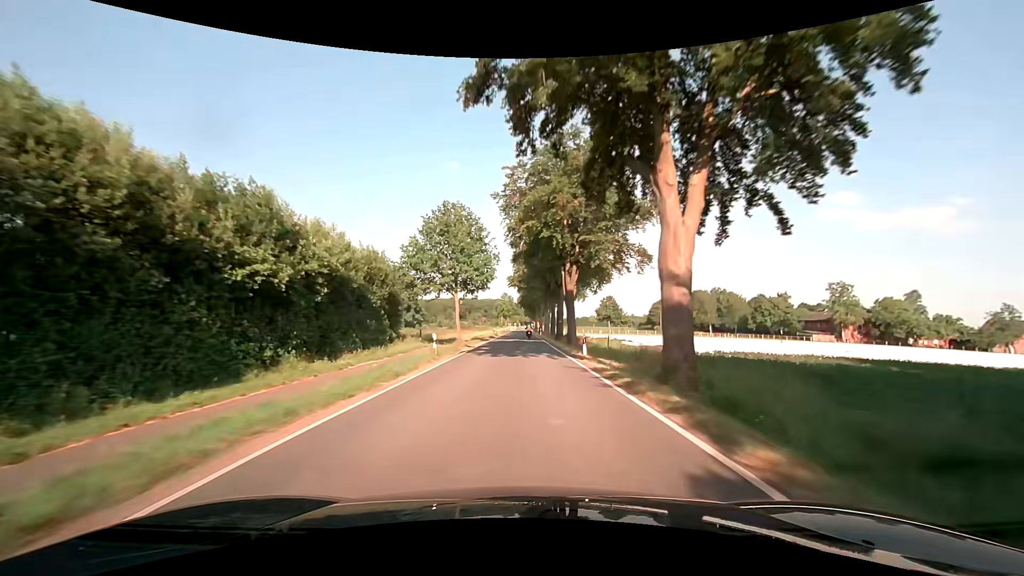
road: secondary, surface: asphalt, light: Day
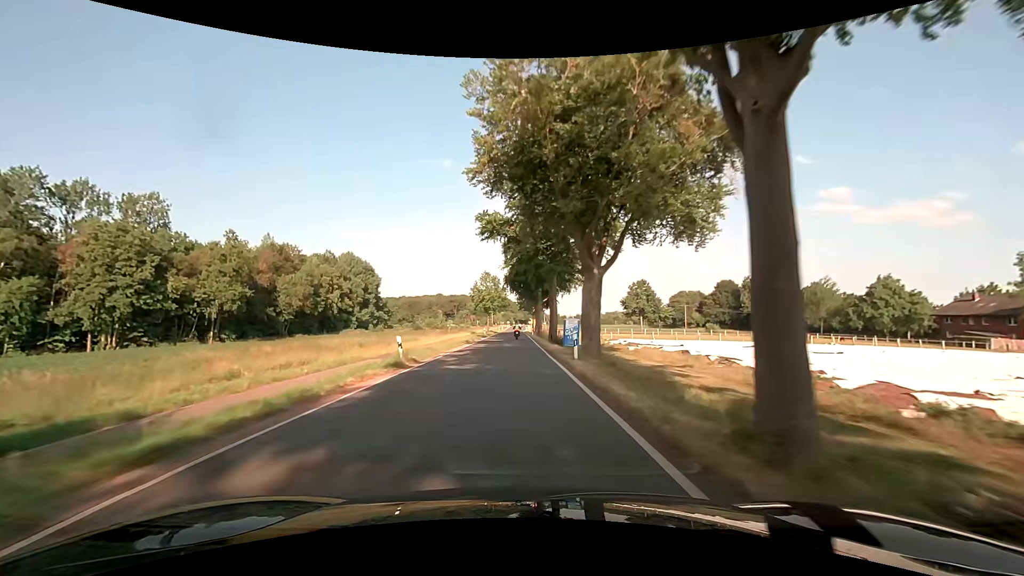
(+0.4, +53.8) m; 0°
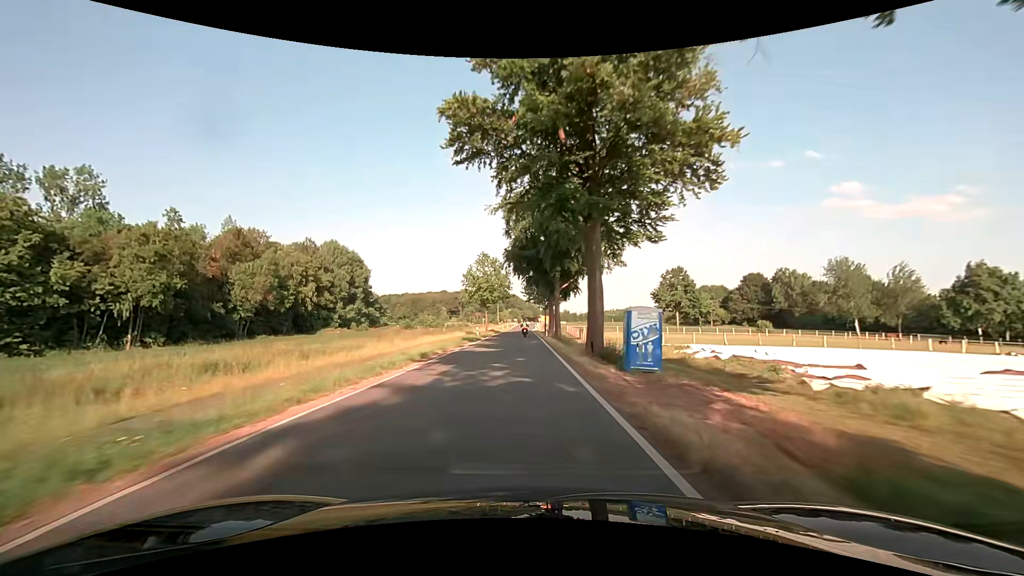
(-0.1, +21.6) m; -1°
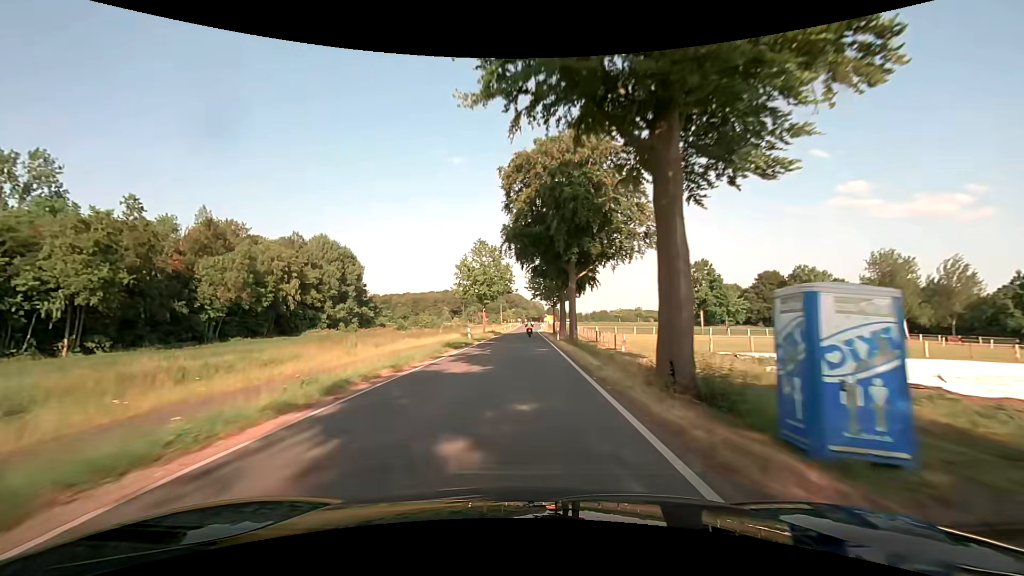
(-0.1, +10.8) m; 0°
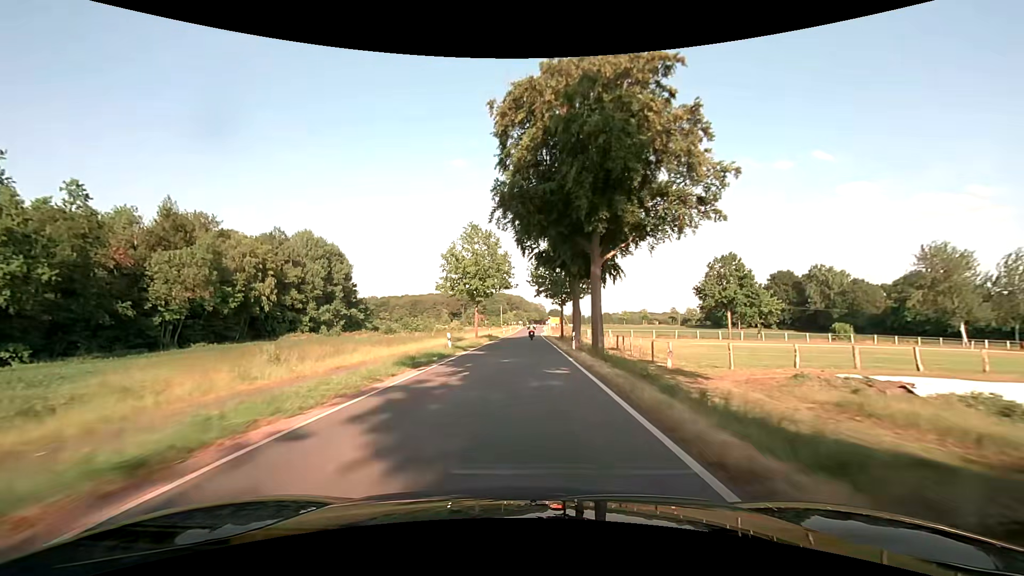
(0.0, +10.8) m; 0°
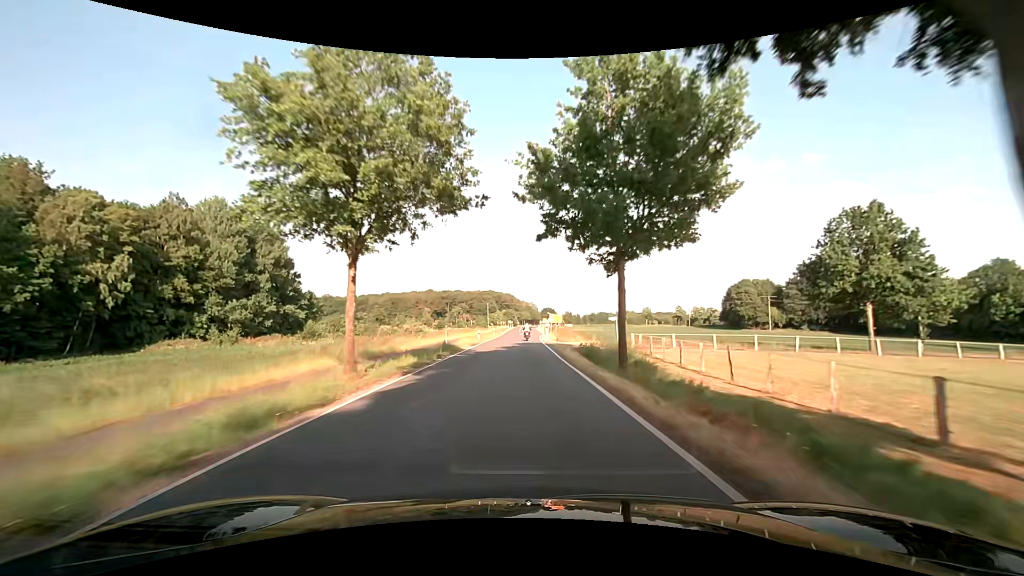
(+0.4, +32.5) m; +1°
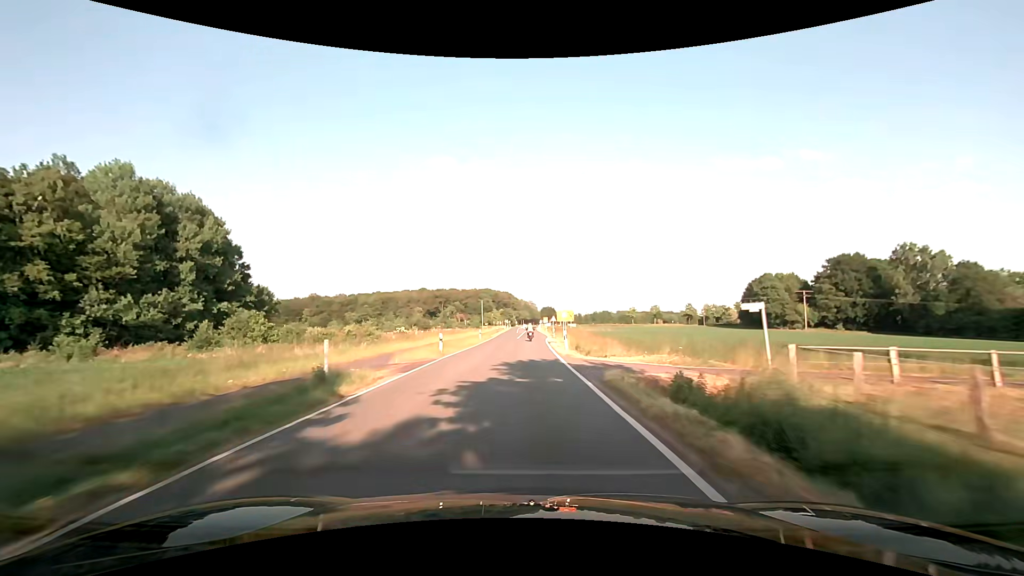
(0.0, +21.7) m; 0°
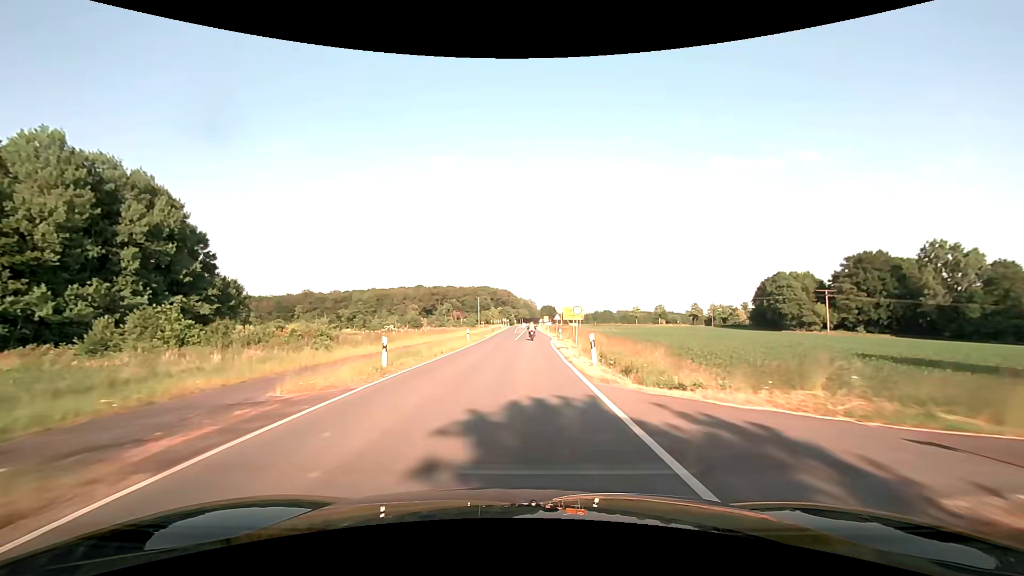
(0.0, +10.8) m; 0°
(0, +10) (0, +20) (0, +30) (0, +40) (0, +50) (+1, +60) (+1, +70) (+1, +80) (+2, +90) (+2, +100) m
